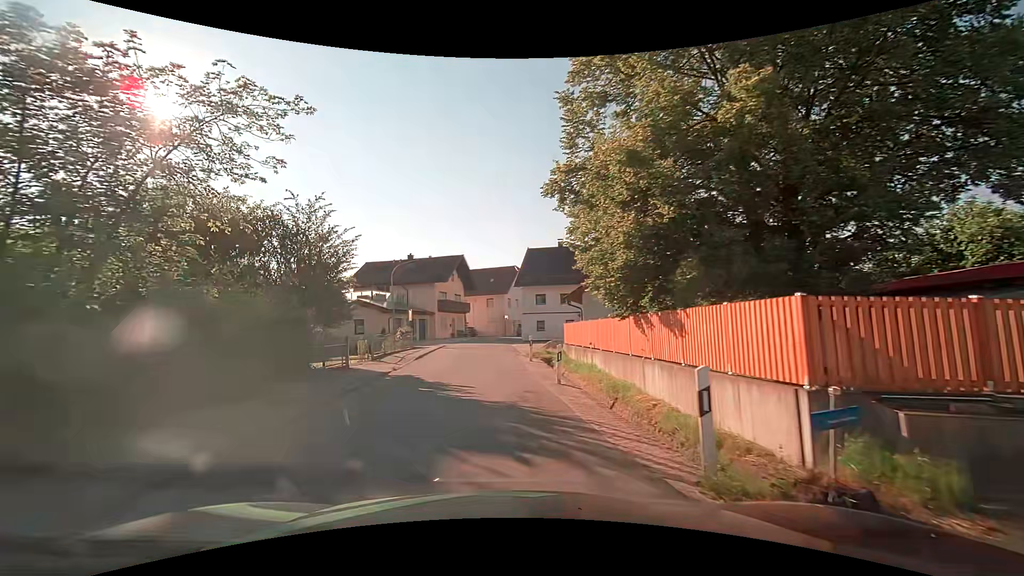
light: Day
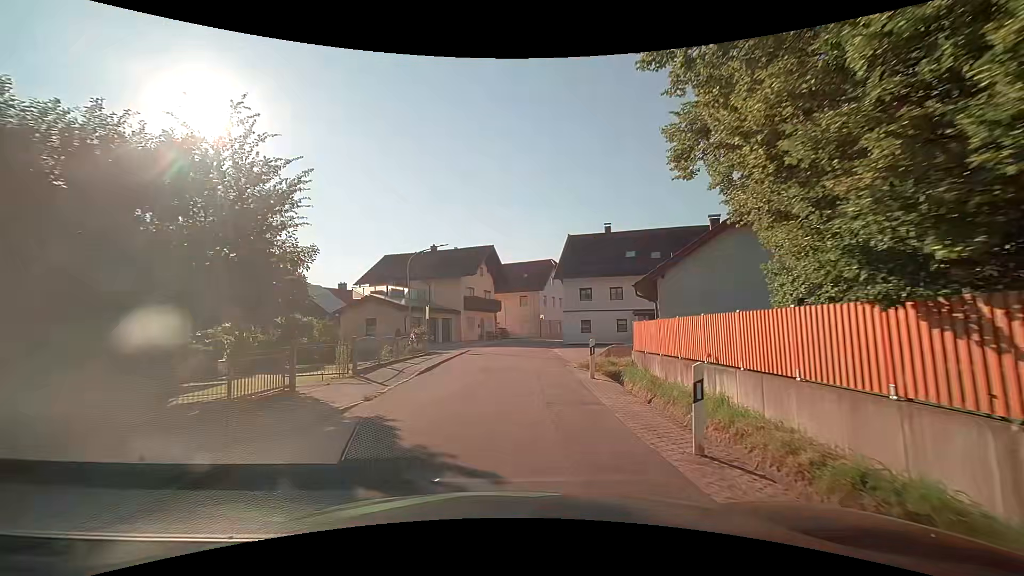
(-0.3, +7.7) m; -3°
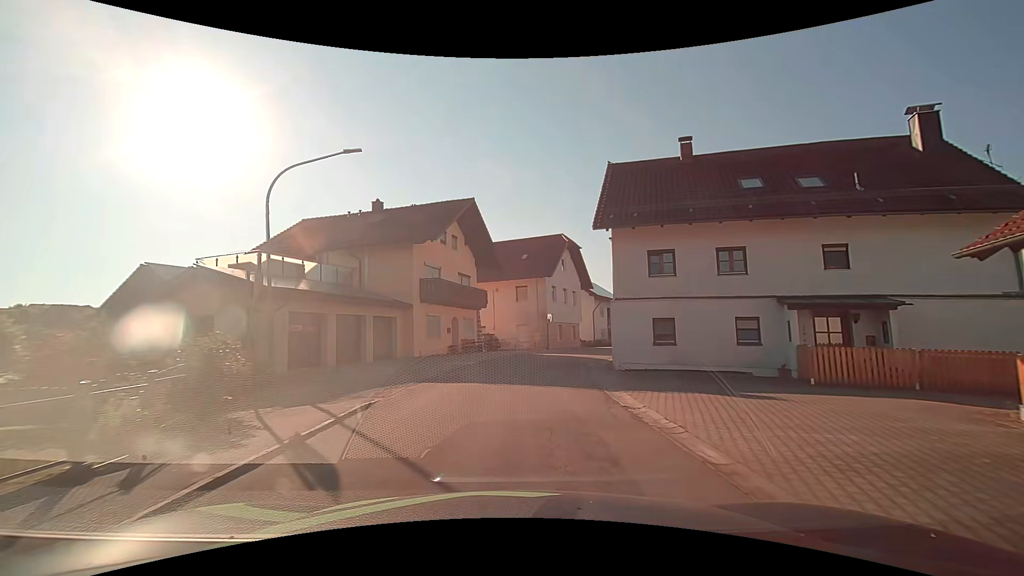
(+0.1, +20.4) m; +1°
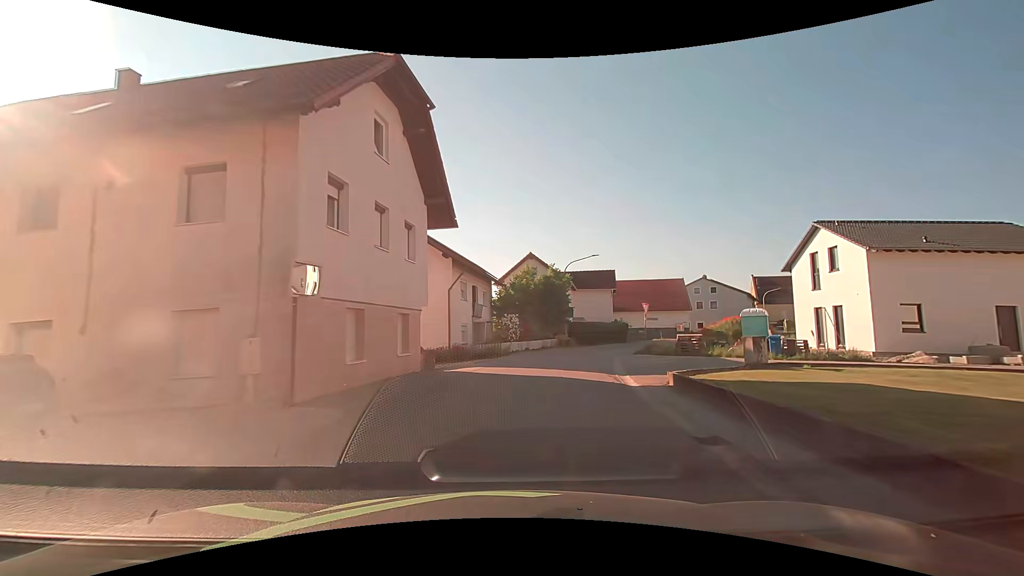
(+3.4, +28.0) m; +19°
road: tertiary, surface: asphalt
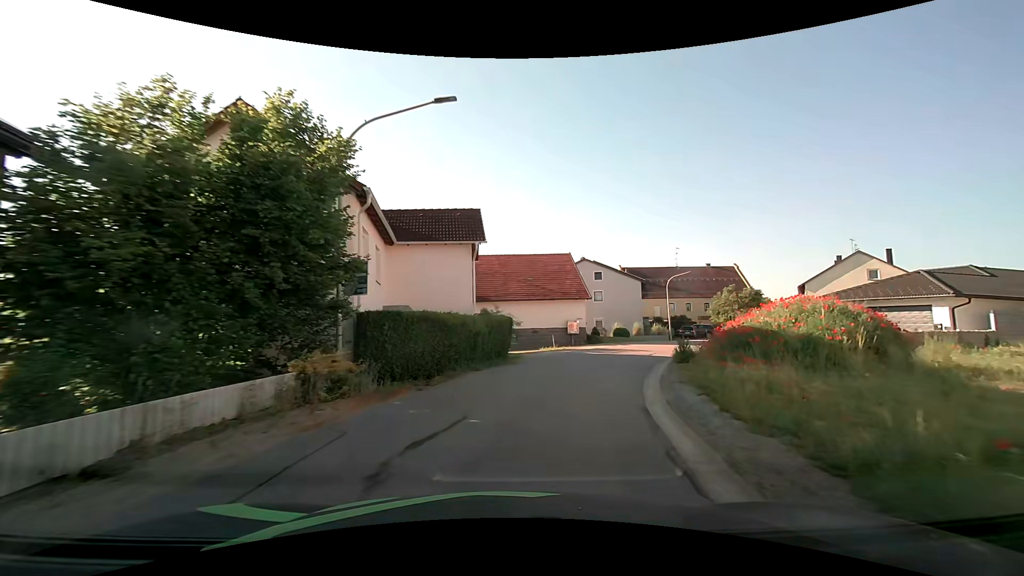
(+4.0, +28.2) m; +17°
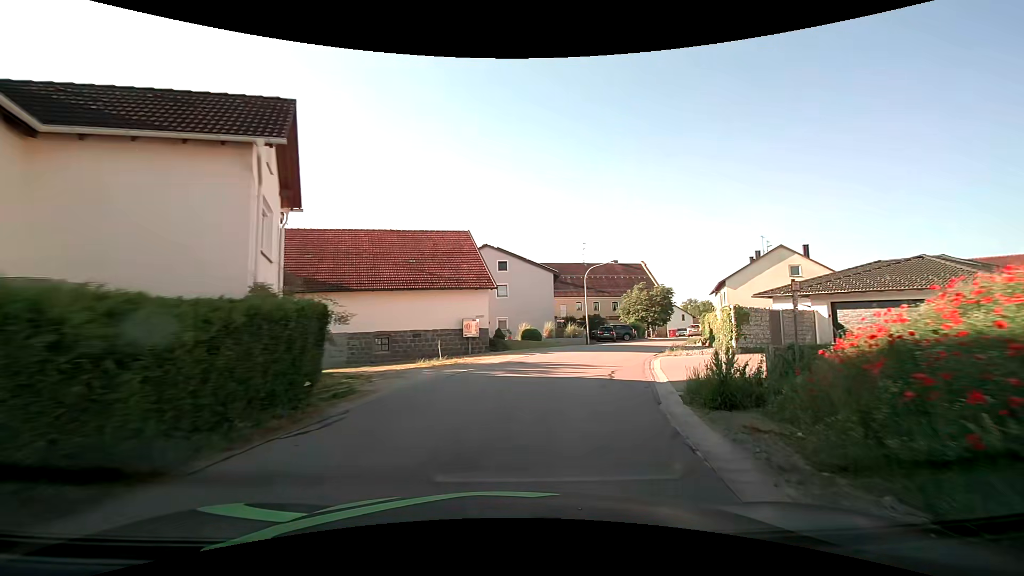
(+1.2, +11.6) m; +12°
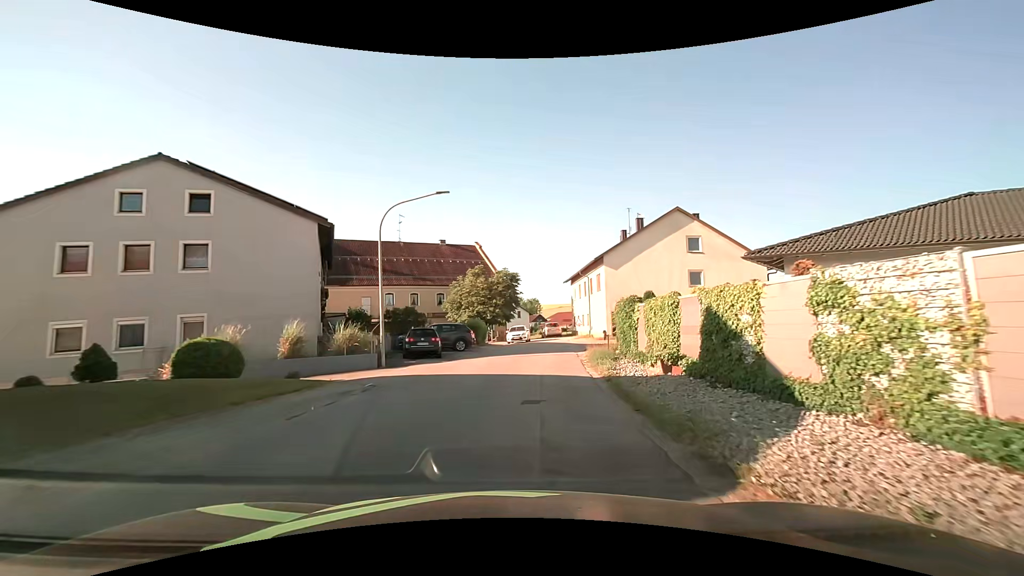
(+4.4, +23.3) m; +20°
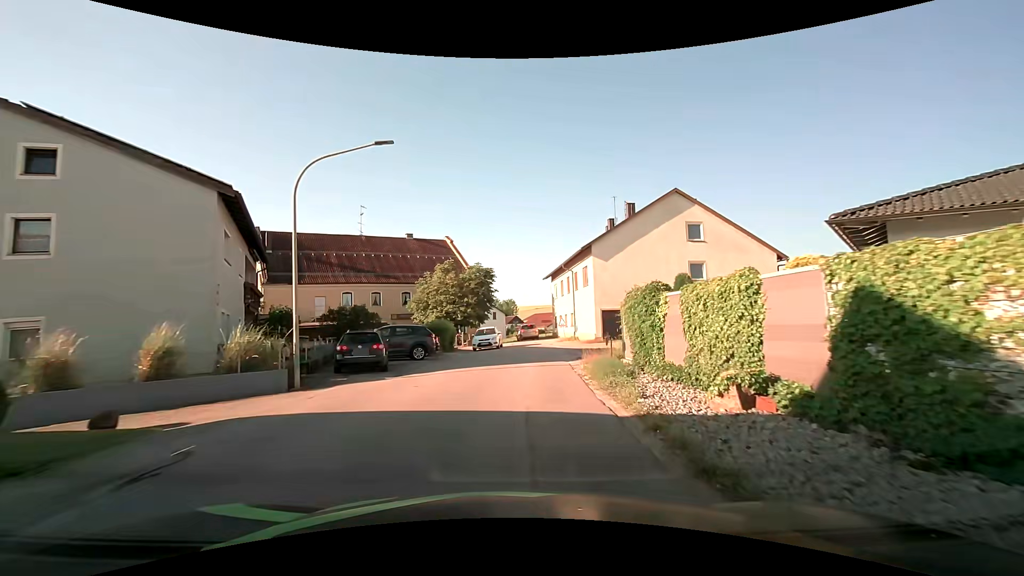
(+0.2, +5.9) m; +2°
(0, +10) (+1, +20) (+1, +30) (+2, +40) (+2, +50) (+1, +60) (-2, +69) (-8, +78) (-15, +85) (-22, +92) m
